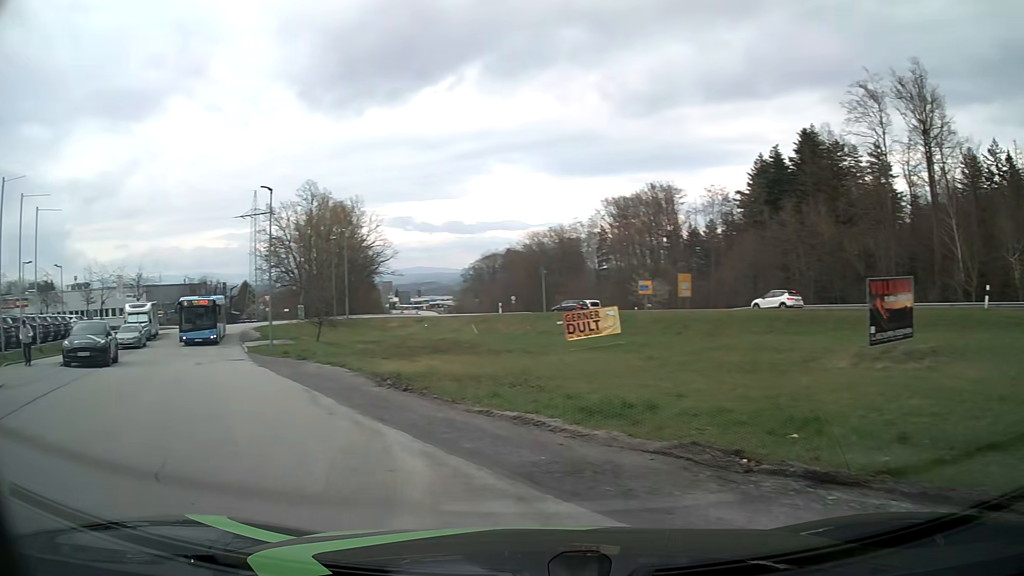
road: residential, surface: asphalt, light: Day
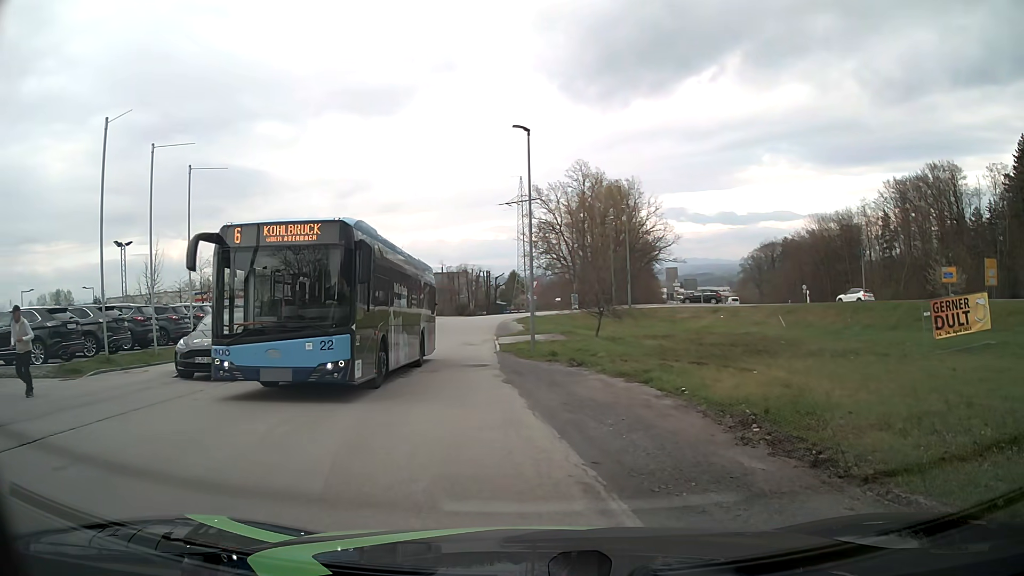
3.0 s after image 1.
(-2.2, +8.7) m; -22°
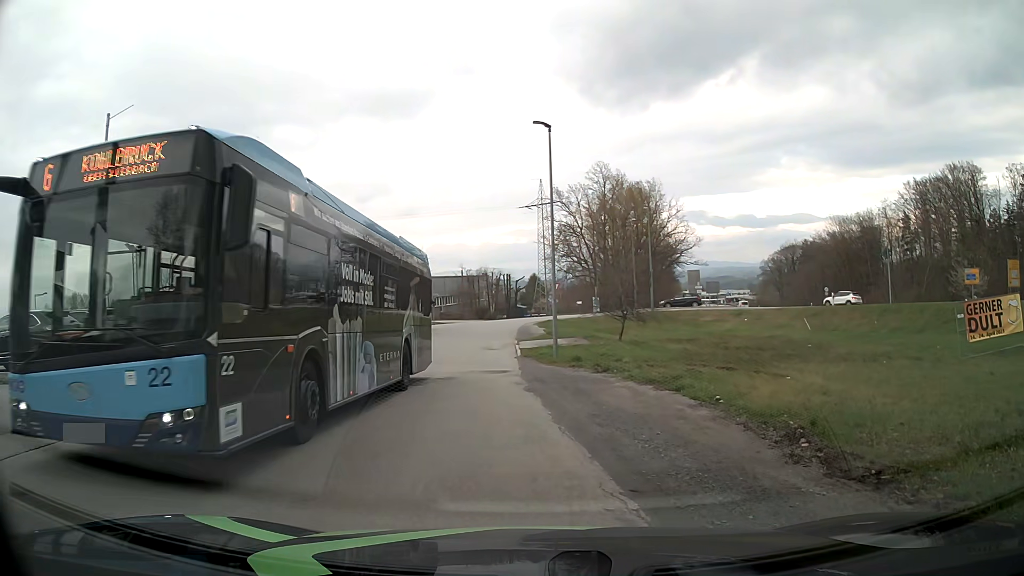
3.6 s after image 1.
(0.0, +1.0) m; -1°
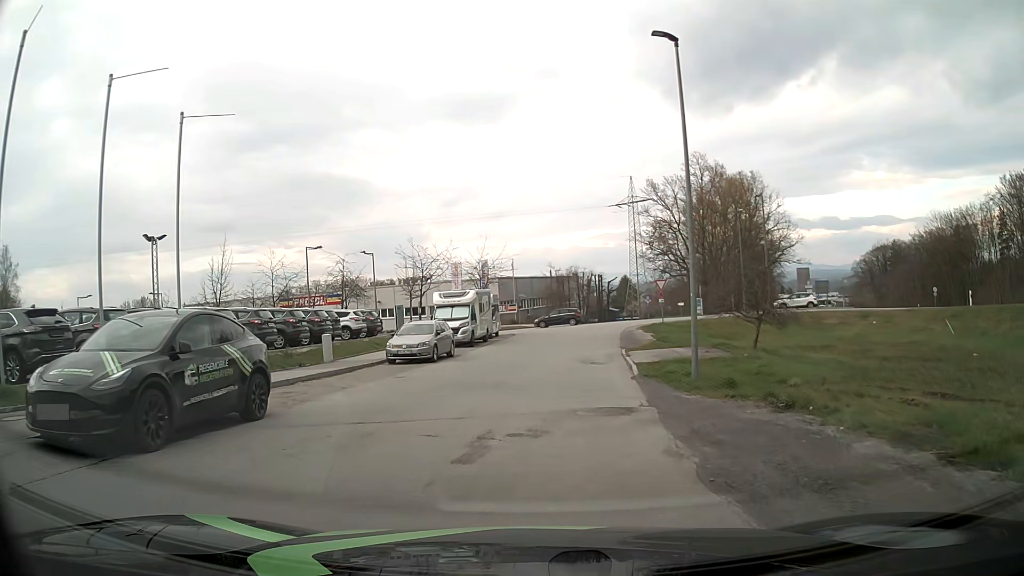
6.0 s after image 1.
(-0.7, +8.1) m; -8°
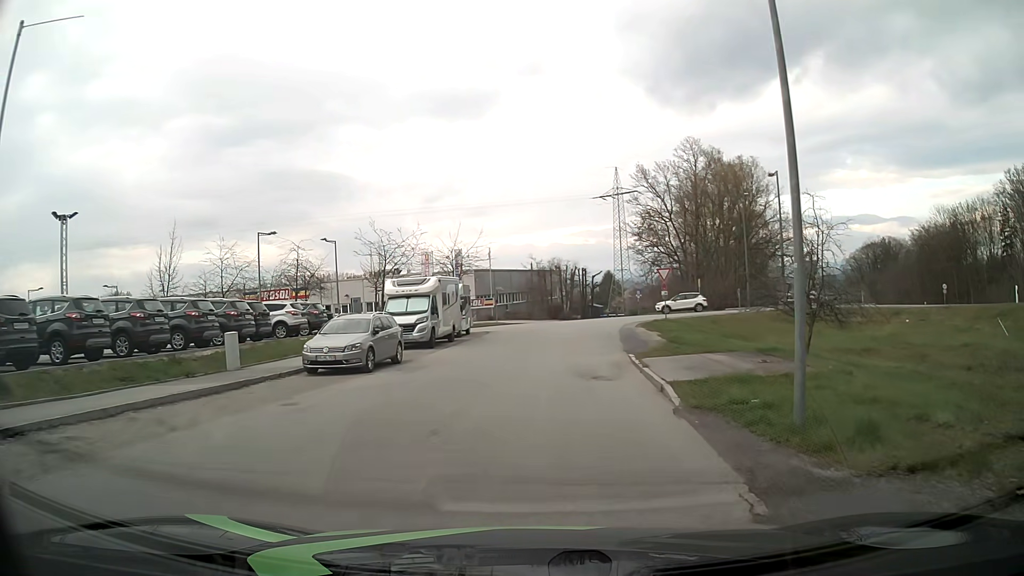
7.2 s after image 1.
(+0.1, +7.2) m; +2°
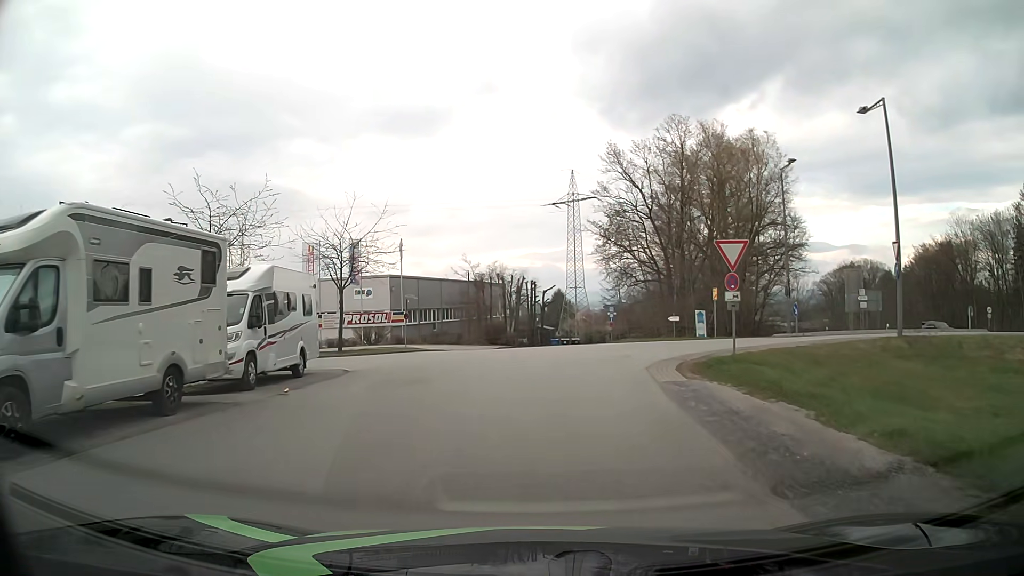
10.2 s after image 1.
(+0.8, +20.4) m; +4°
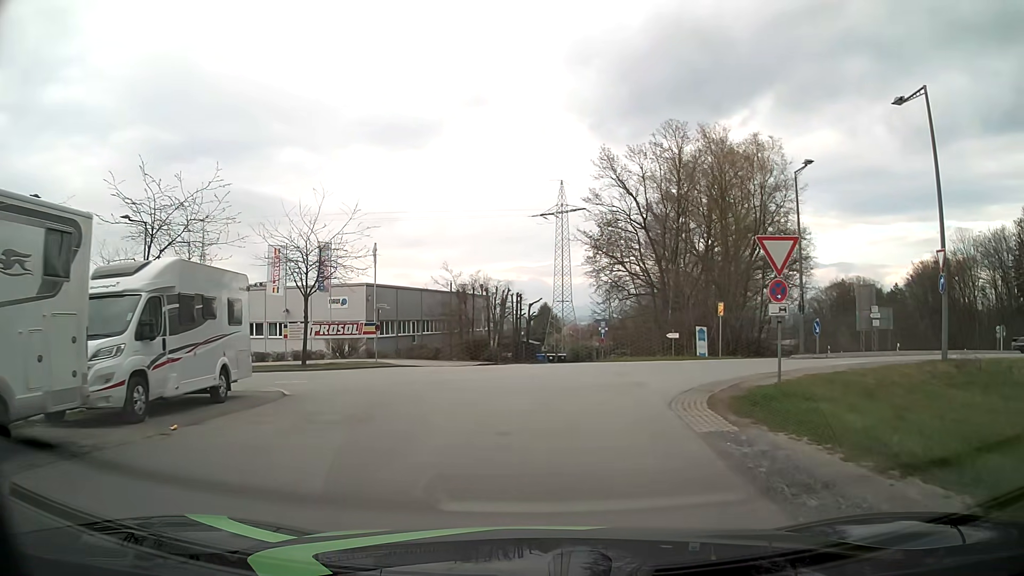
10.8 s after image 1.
(+0.1, +3.9) m; +2°
(0, +10) (+1, +20) (-5, +28) (-14, +31) (-24, +33) (-34, +35) (-44, +37) (-53, +39) (-63, +41) (-73, +43) m
